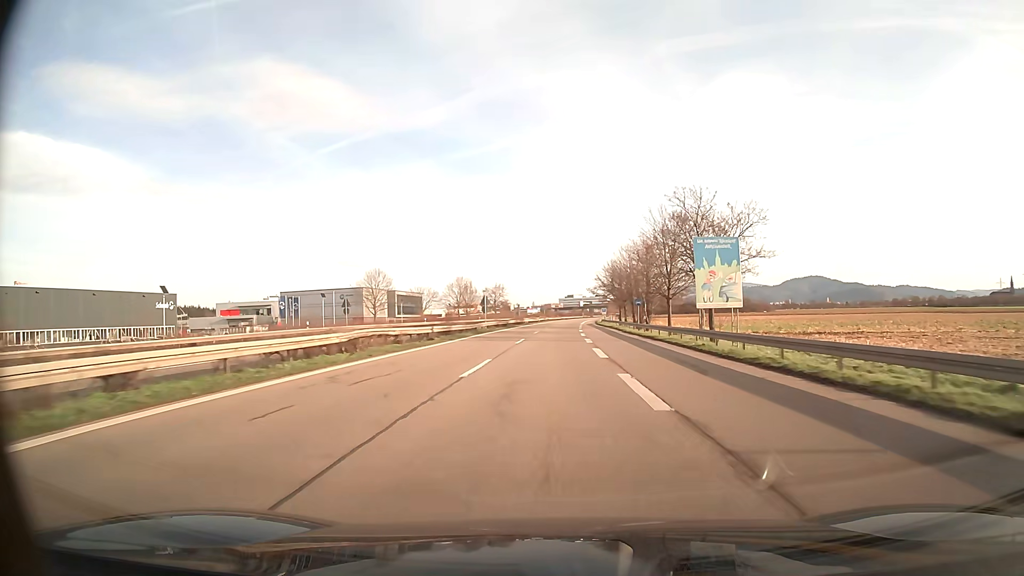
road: trunk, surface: asphalt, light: Day
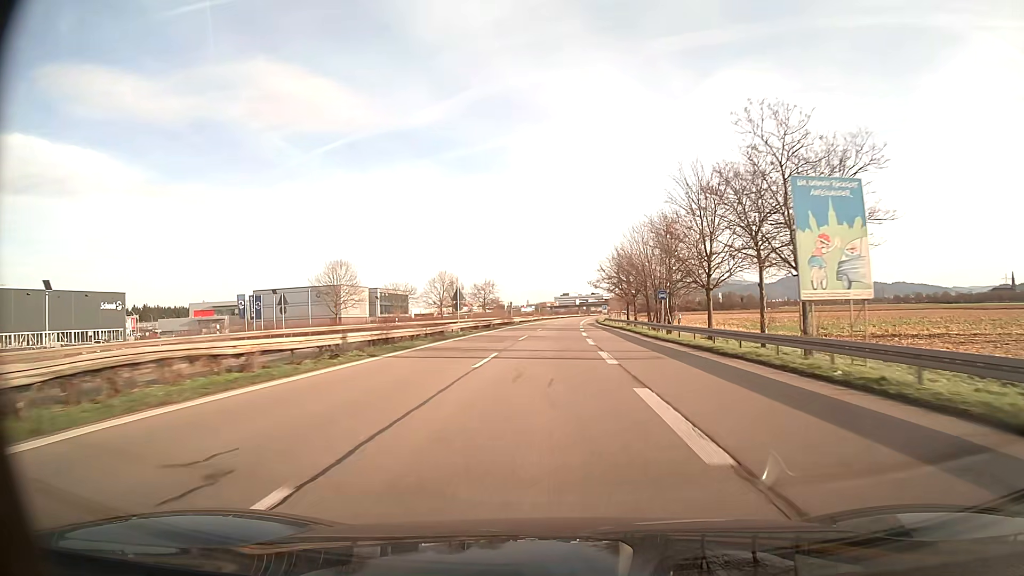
(+0.1, +15.7) m; 0°
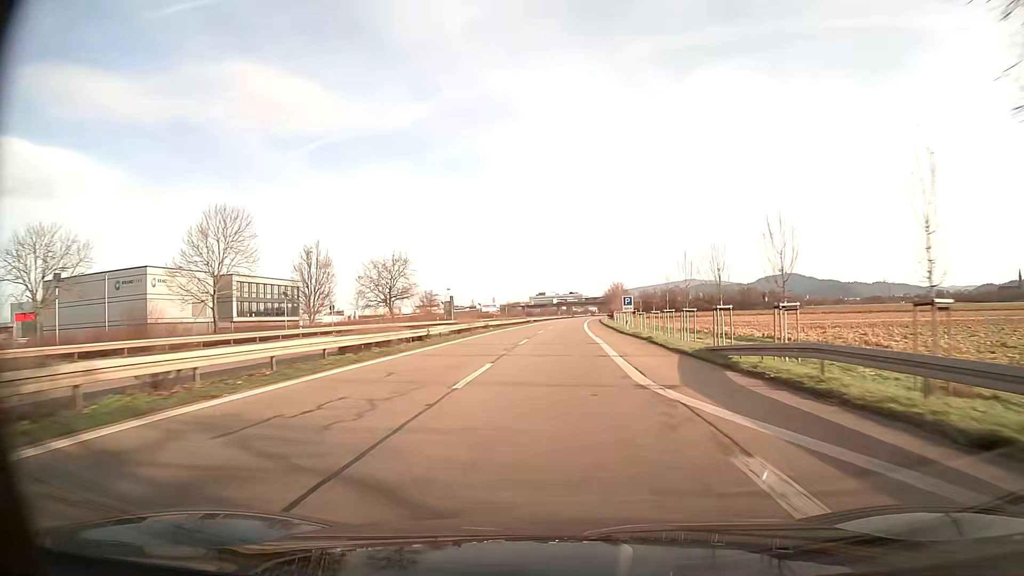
(+1.3, +78.3) m; +2°
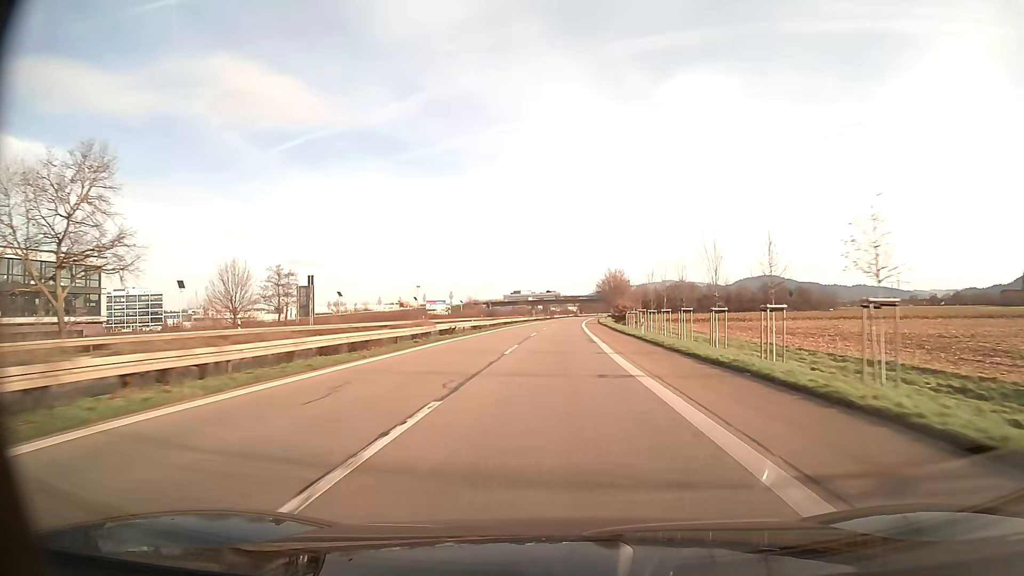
(+1.1, +62.6) m; +2°
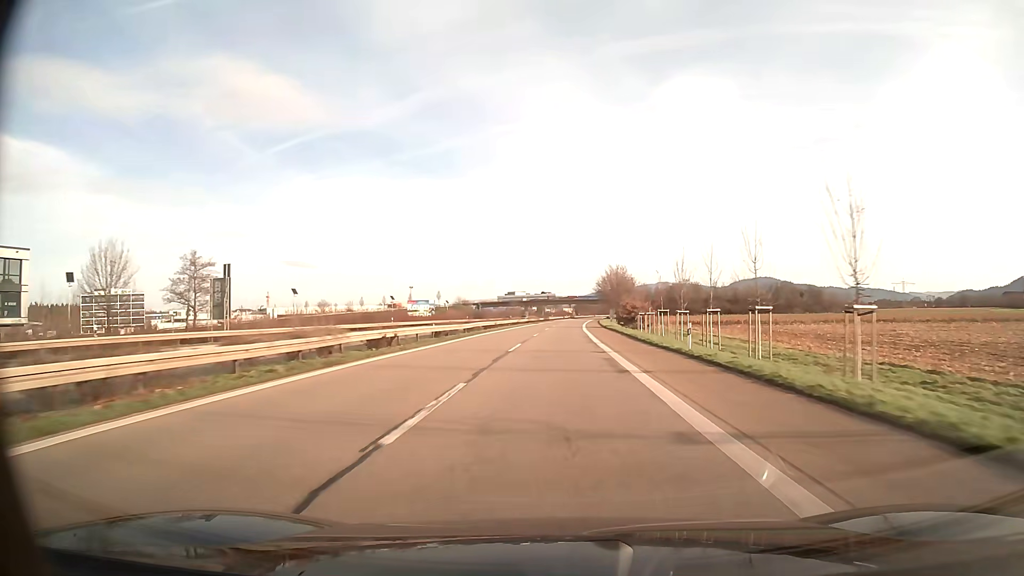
(+0.1, +15.6) m; 0°
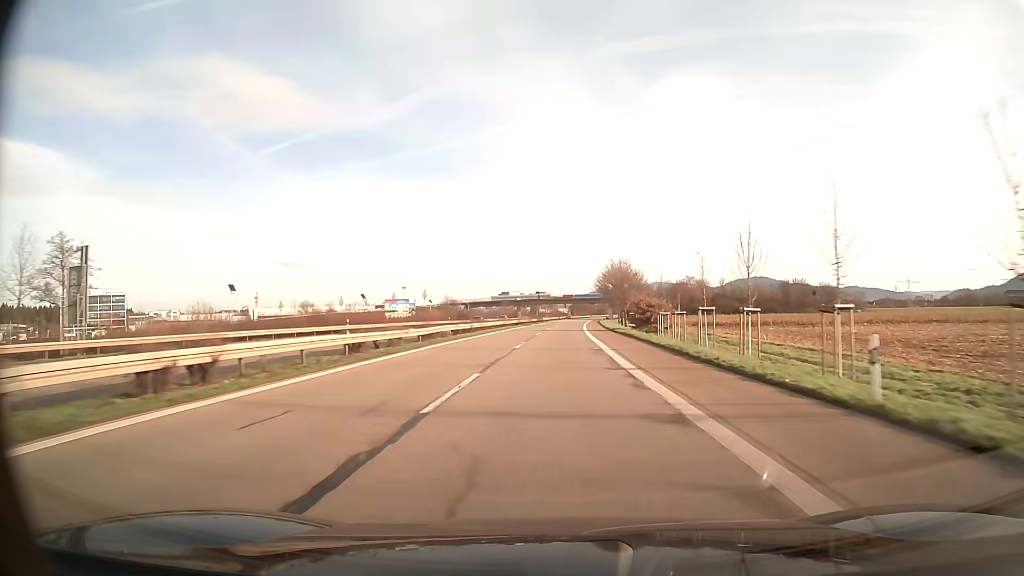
(+0.1, +15.6) m; 0°
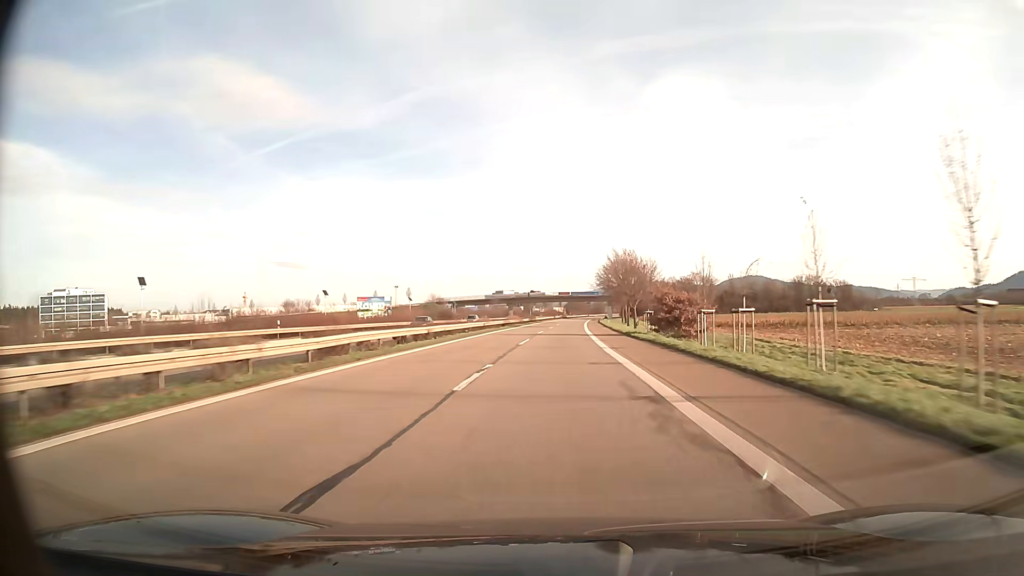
(+0.1, +15.6) m; 0°
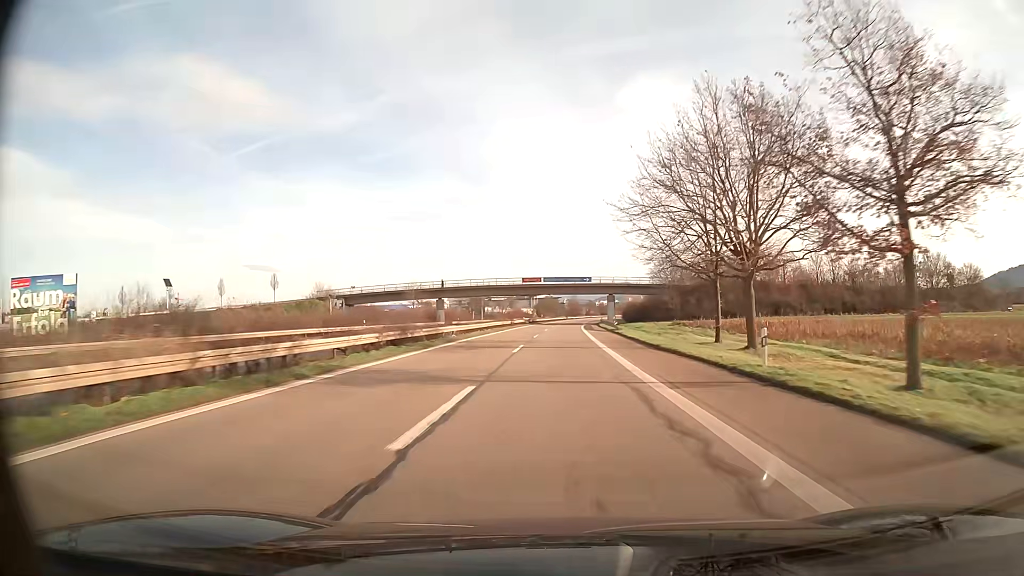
(+1.7, +78.1) m; +3°
(0, +10) (0, +20) (0, +30) (0, +40) (0, +50) (+1, +60) (+1, +70) (+1, +80) (+2, +90) (+2, +100) m
